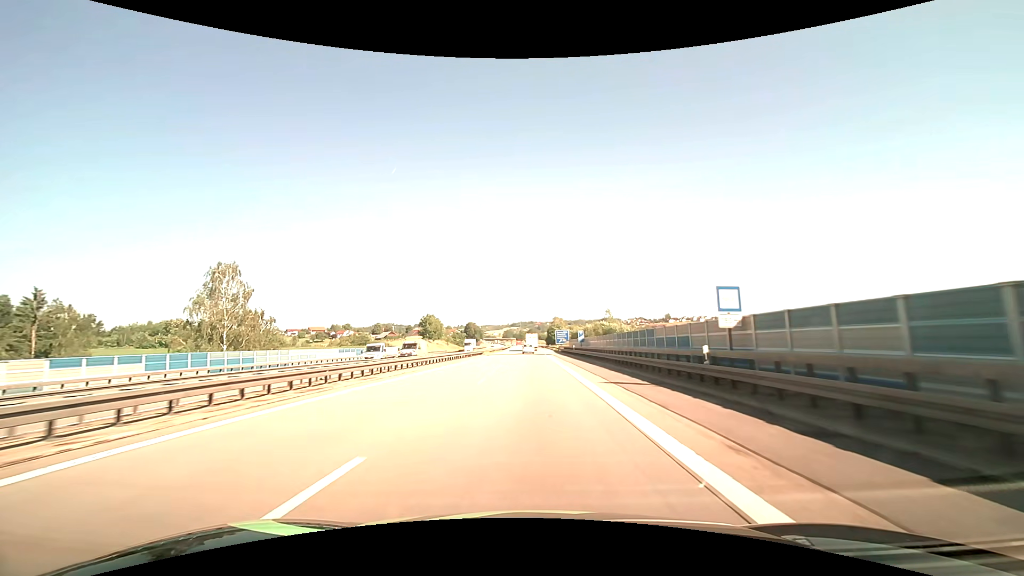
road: motorway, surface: asphalt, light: Day
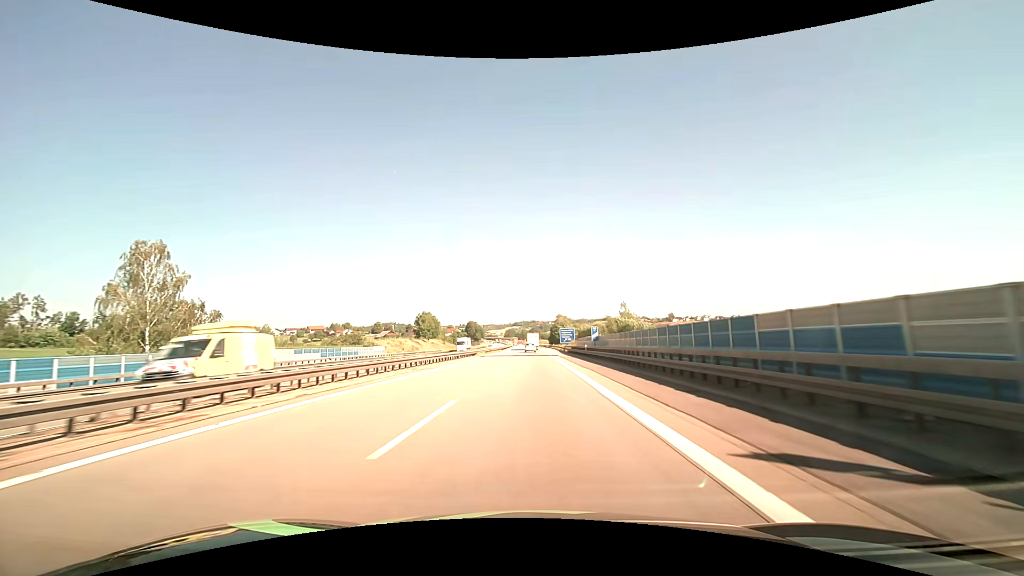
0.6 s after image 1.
(0.0, +11.9) m; 0°
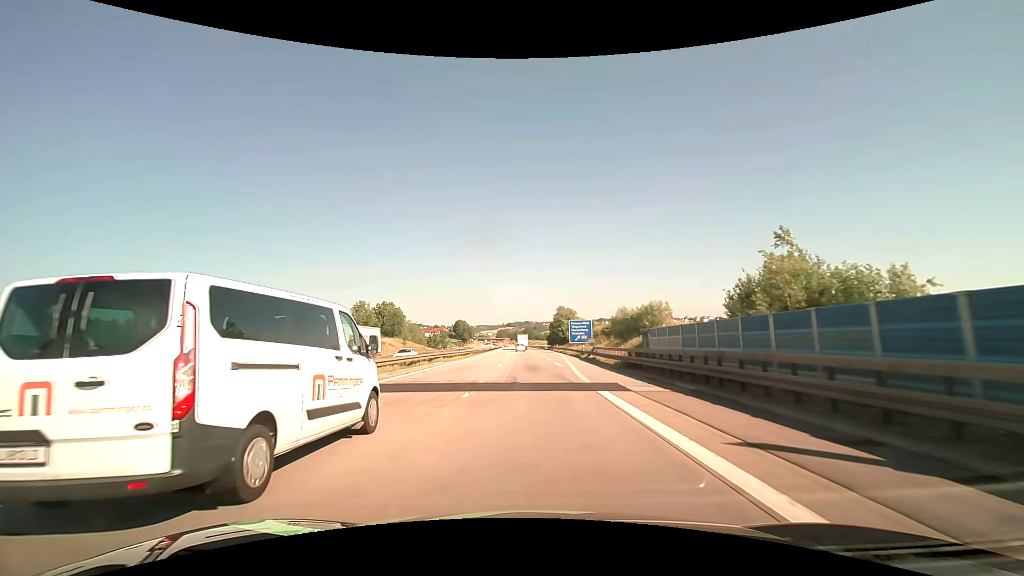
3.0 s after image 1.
(+0.1, +47.5) m; +1°
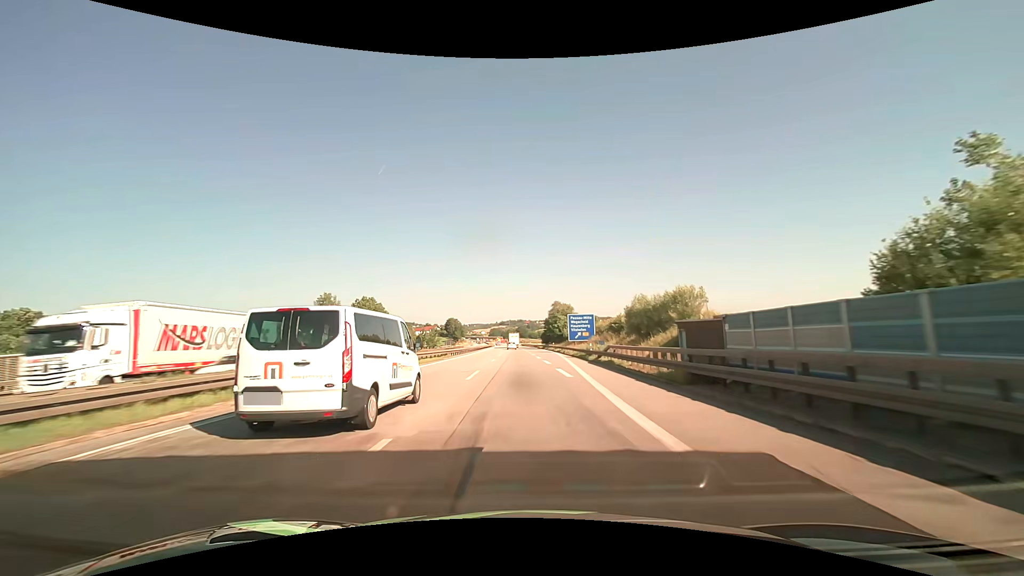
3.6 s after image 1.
(+0.1, +11.9) m; +1°
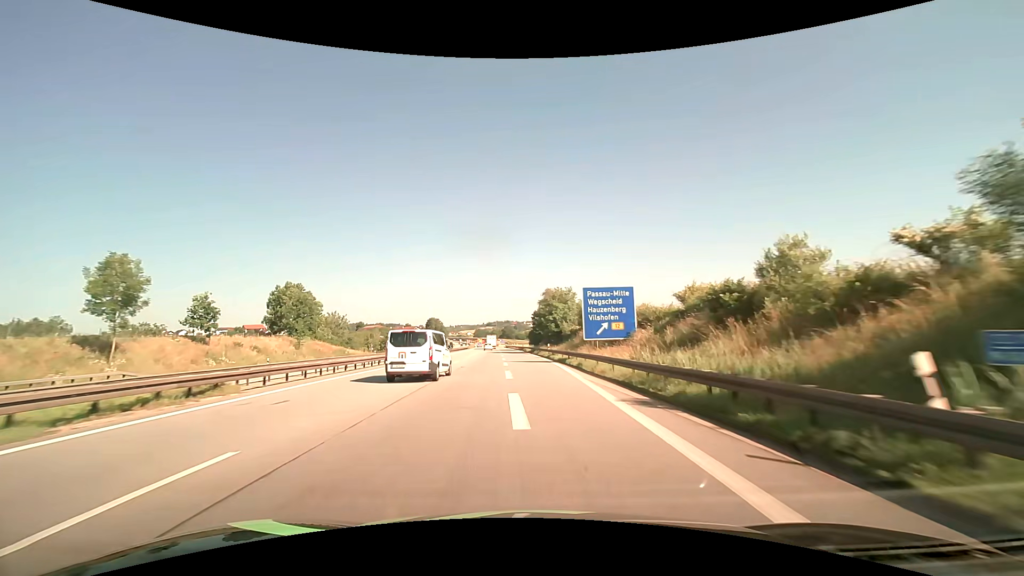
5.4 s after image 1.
(+0.6, +35.8) m; +1°
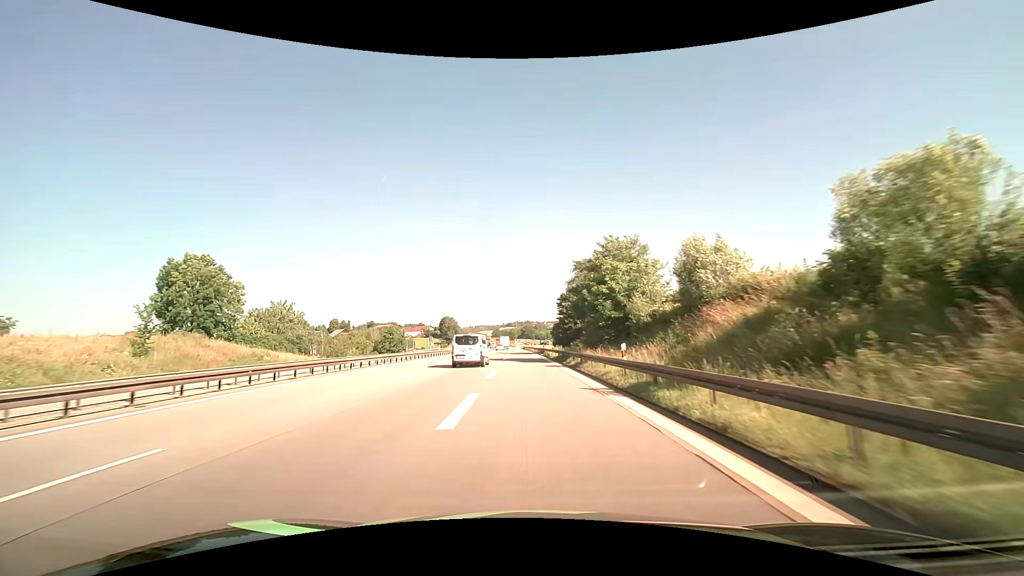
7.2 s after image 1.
(-0.6, +36.2) m; -2°
